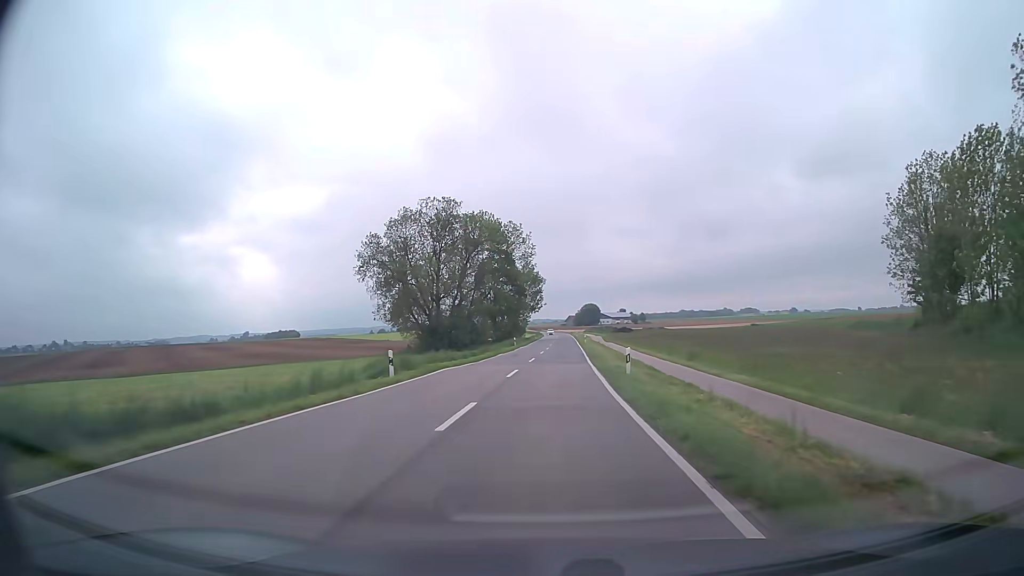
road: tertiary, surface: asphalt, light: Day
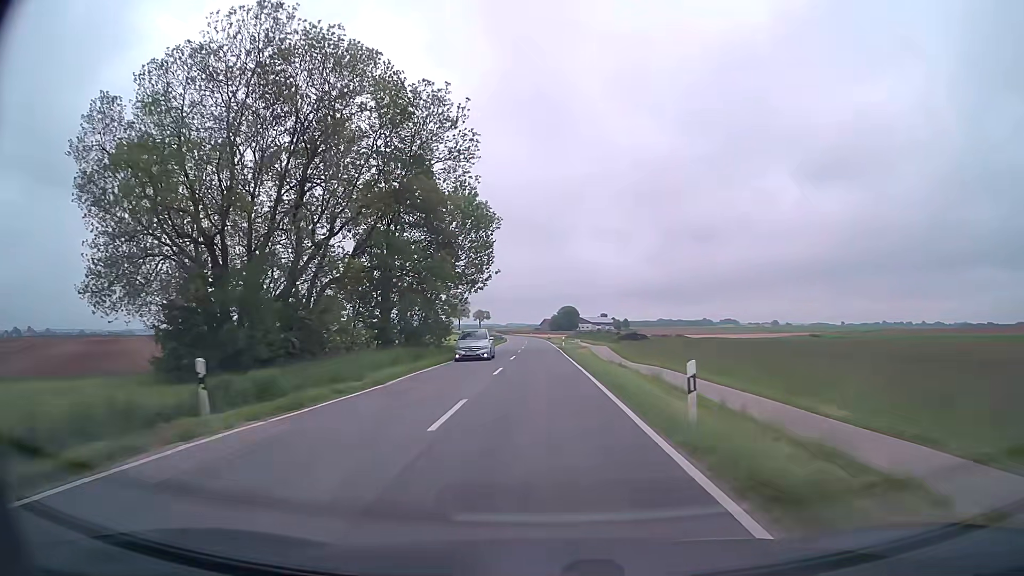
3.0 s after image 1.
(+1.5, +61.2) m; +2°
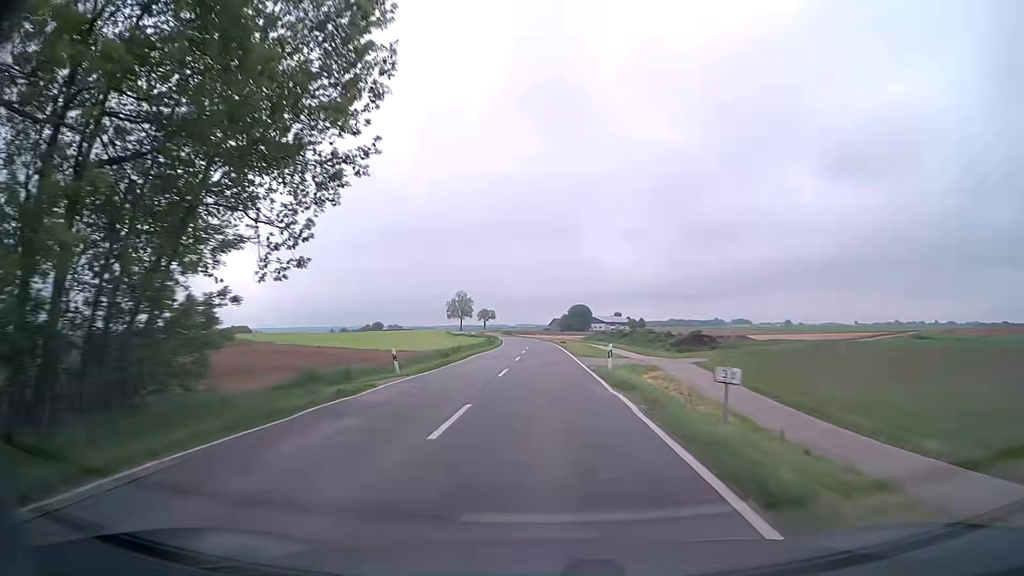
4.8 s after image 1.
(0.0, +37.2) m; 0°
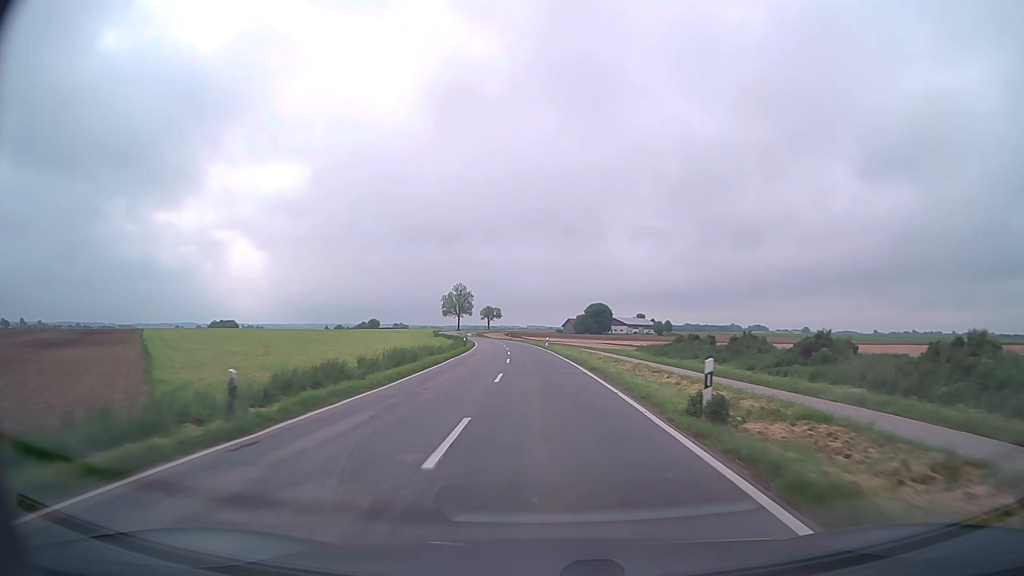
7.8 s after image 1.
(-0.6, +62.4) m; -1°
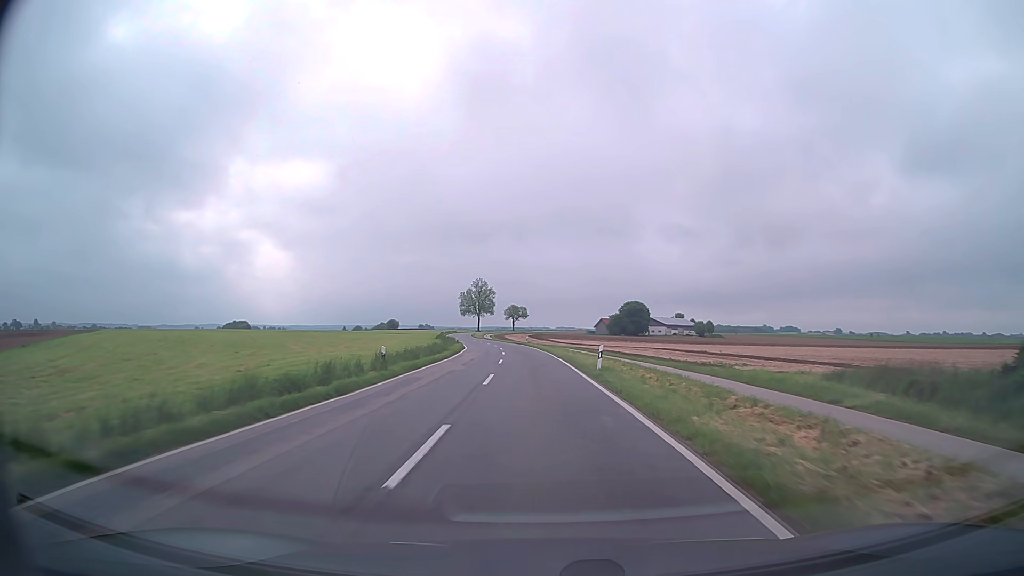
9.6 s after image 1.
(-0.5, +37.6) m; -2°
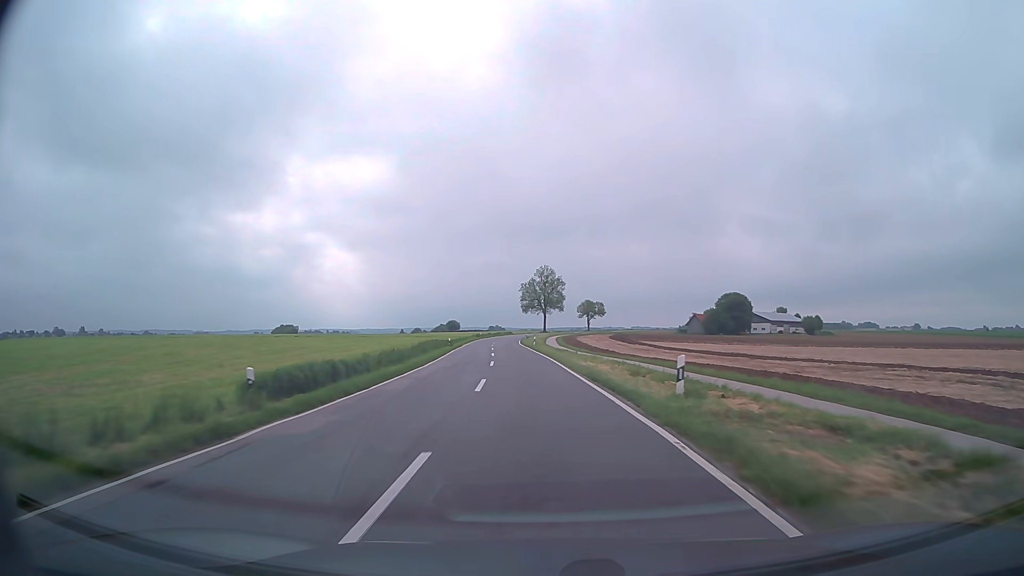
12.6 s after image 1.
(-2.9, +62.6) m; -6°
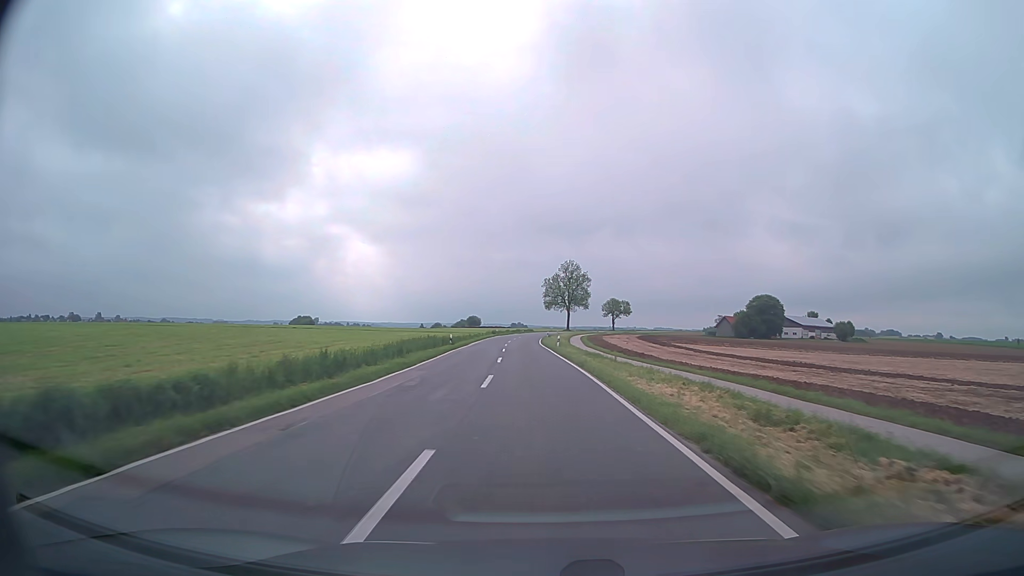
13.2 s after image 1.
(-0.3, +12.5) m; -2°
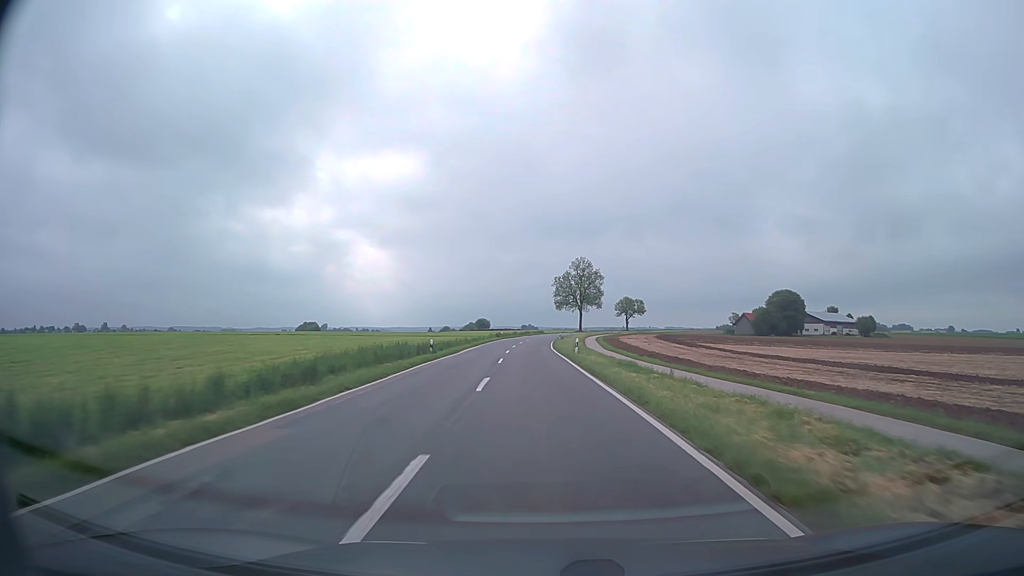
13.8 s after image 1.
(-0.1, +12.6) m; -1°
(0, +10) (0, +20) (0, +30) (-1, +40) (-1, +50) (-1, +60) (-1, +70) (0, +80) (0, +90) (+1, +100) m
